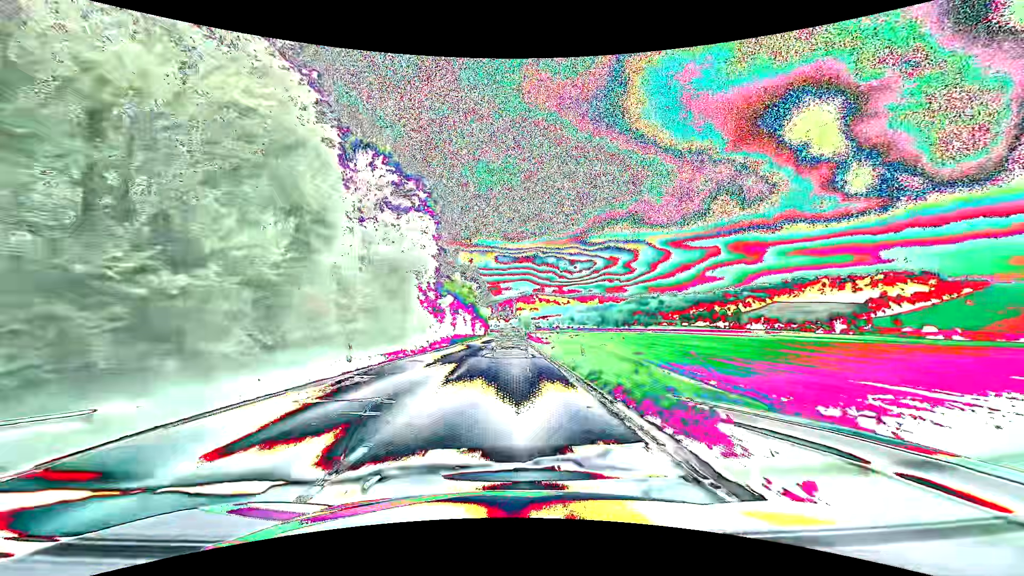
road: secondary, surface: asphalt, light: Day
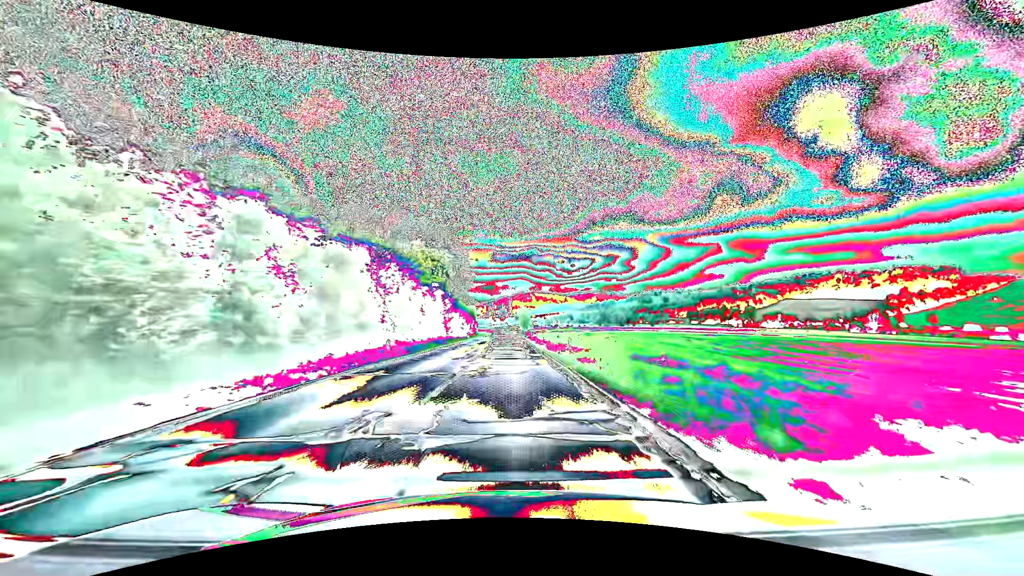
(+0.2, +41.0) m; 0°
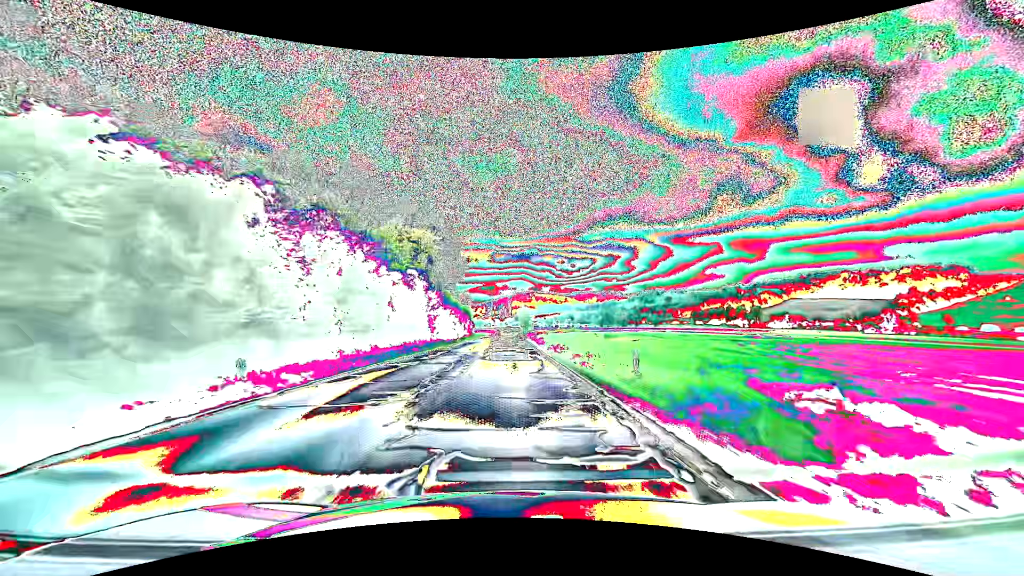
(0.0, +13.5) m; 0°
(0, +10) (0, +20) (0, +30) (0, +40) (0, +50) (0, +60) (0, +70) (0, +80) (0, +90) (+1, +100) m
